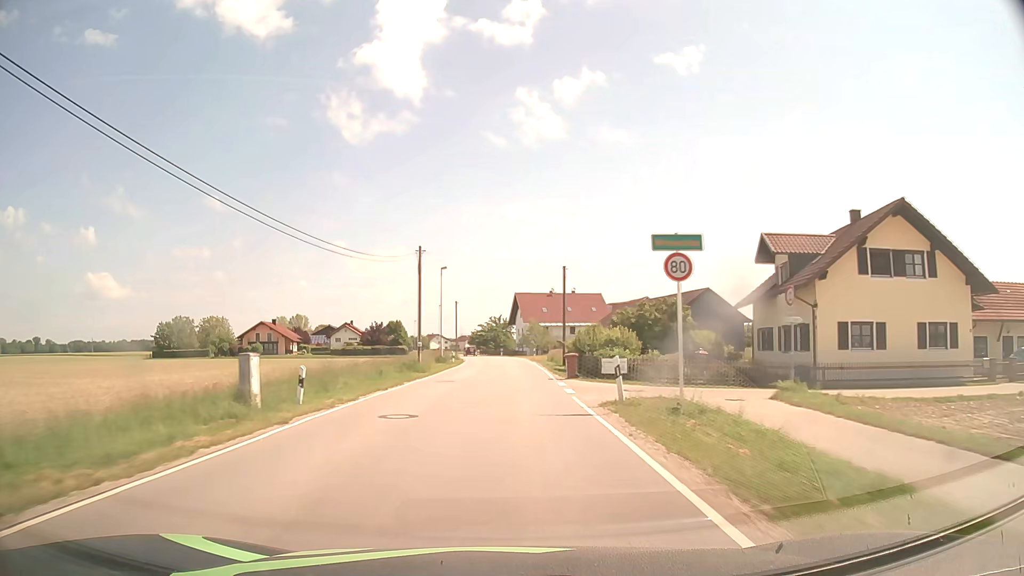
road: secondary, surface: asphalt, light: Day
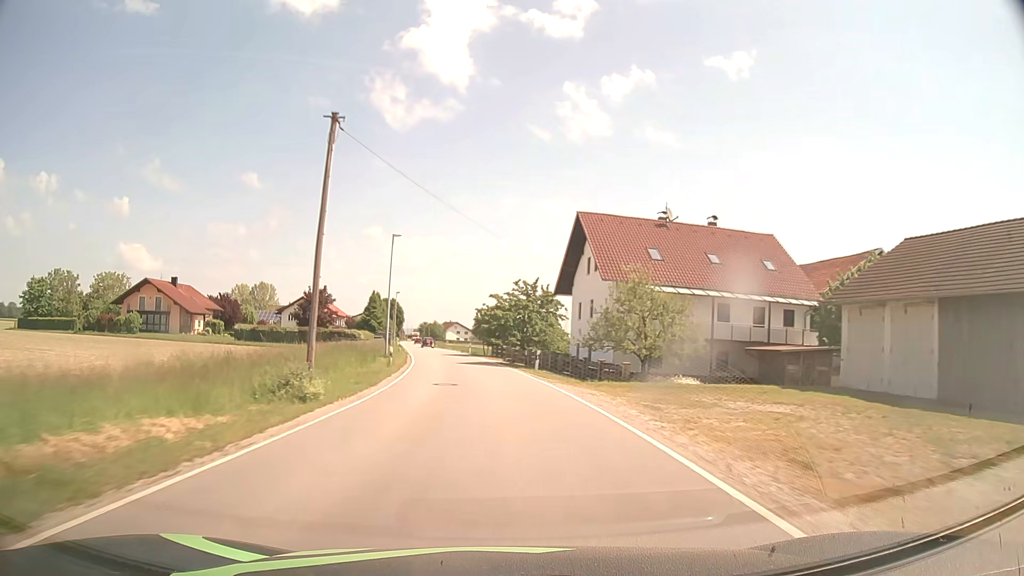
(-0.4, +62.5) m; -2°
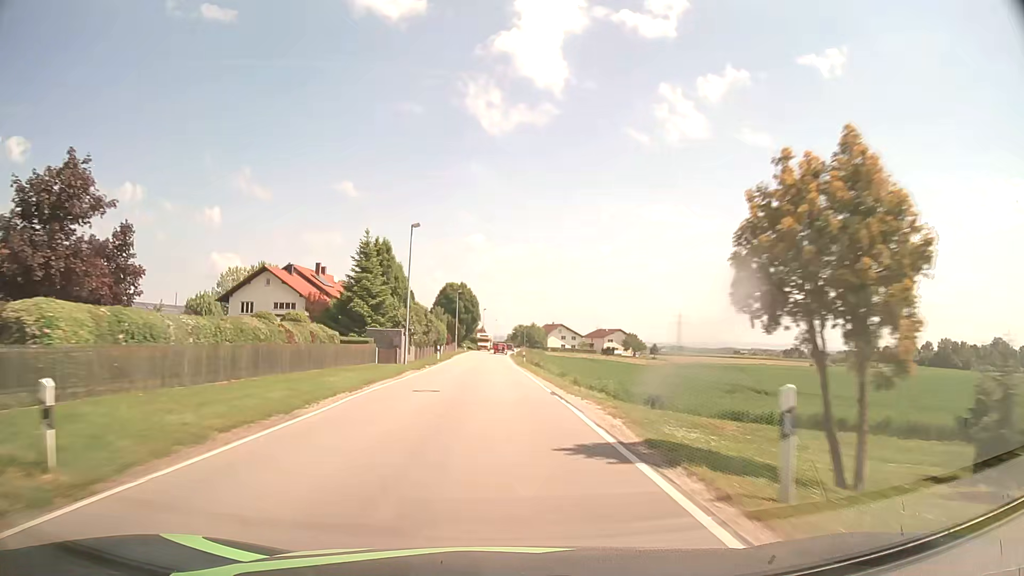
(-5.1, +62.4) m; -9°
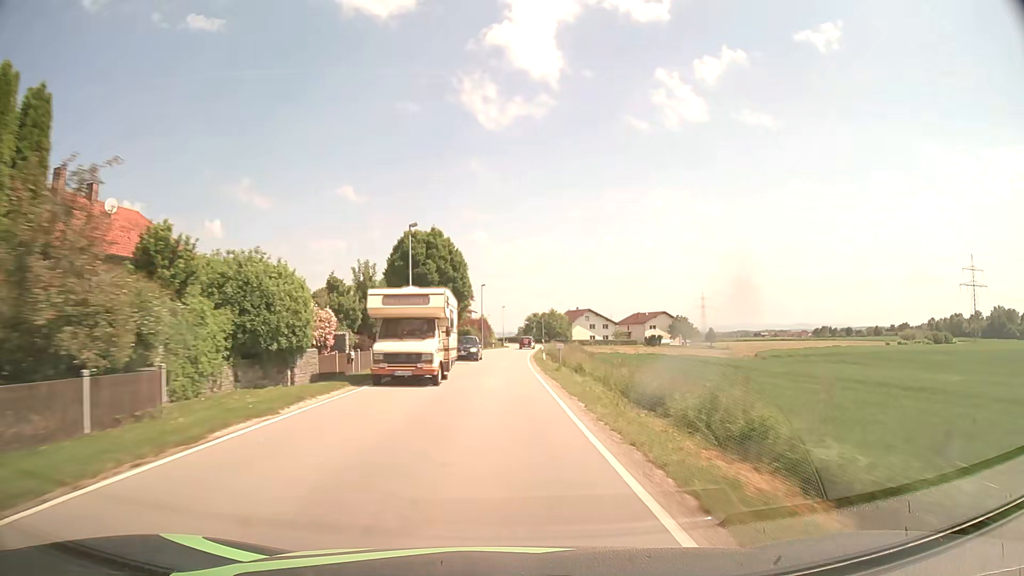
(-0.3, +50.2) m; 0°
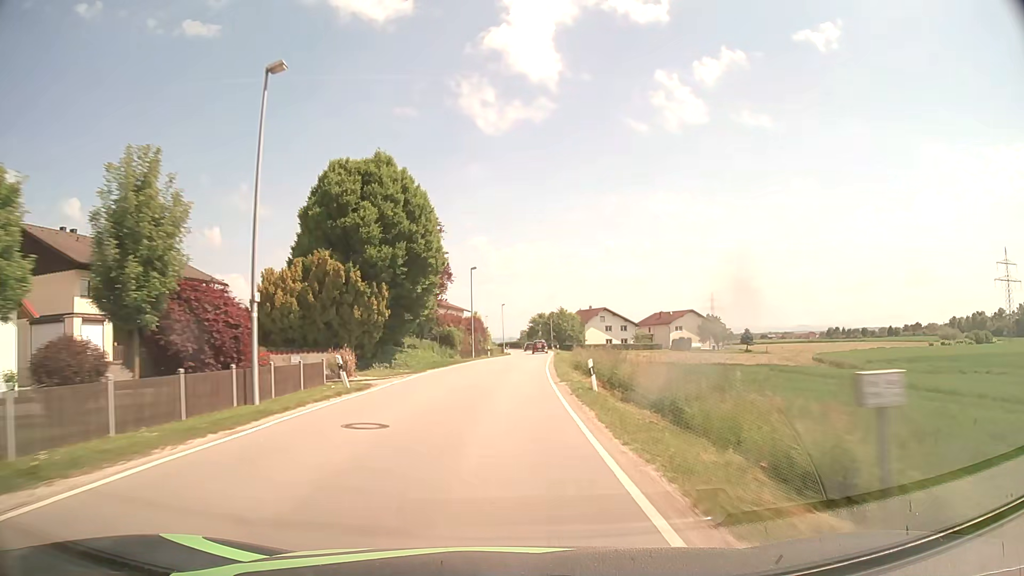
(0.0, +25.1) m; 0°
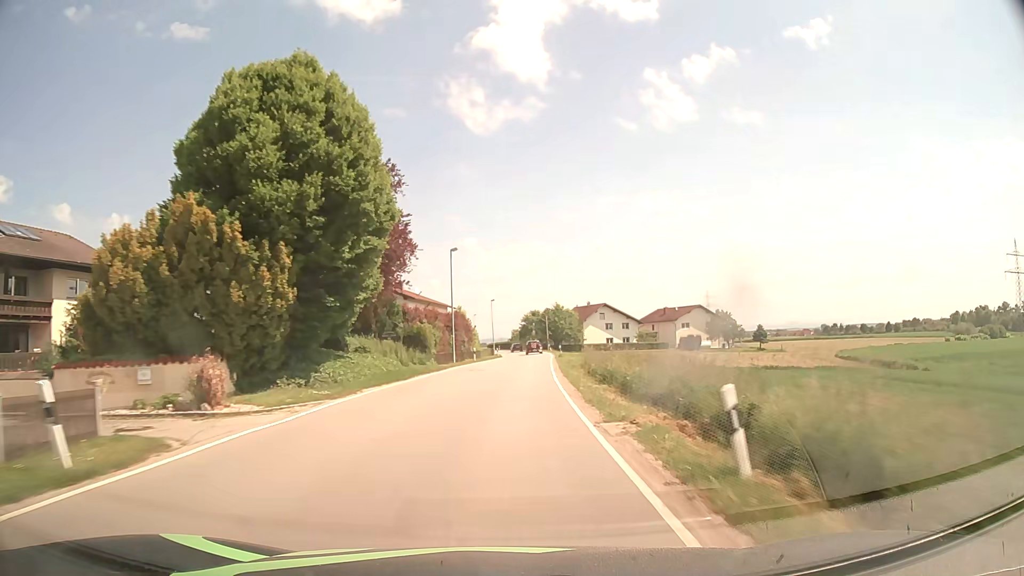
(+0.1, +12.5) m; +1°
(0, +10) (0, +20) (+1, +30) (+1, +40) (+2, +50) (+3, +60) (+3, +70) (+3, +80) (+3, +90) (+3, +100) m
